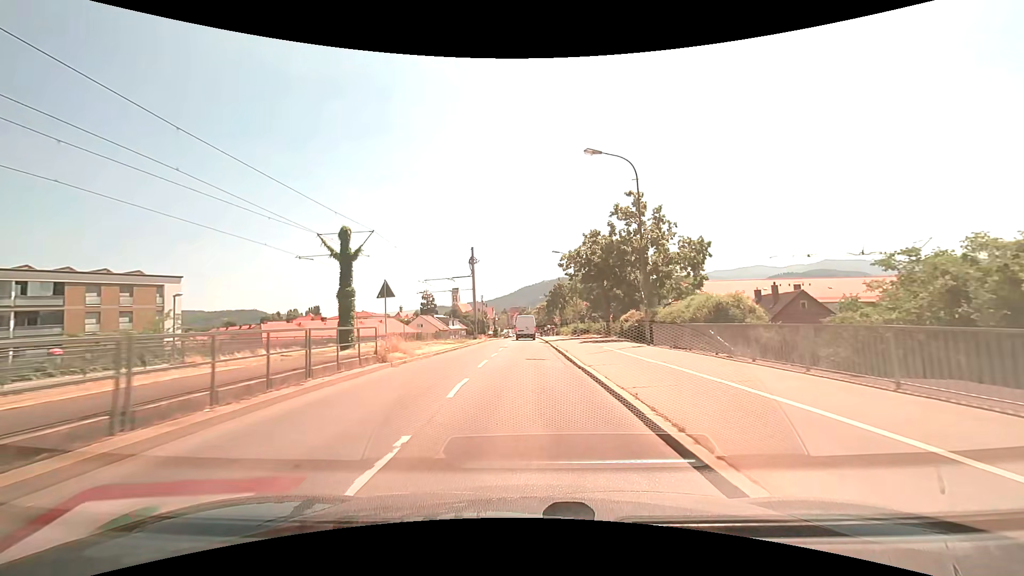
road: tertiary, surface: asphalt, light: Day
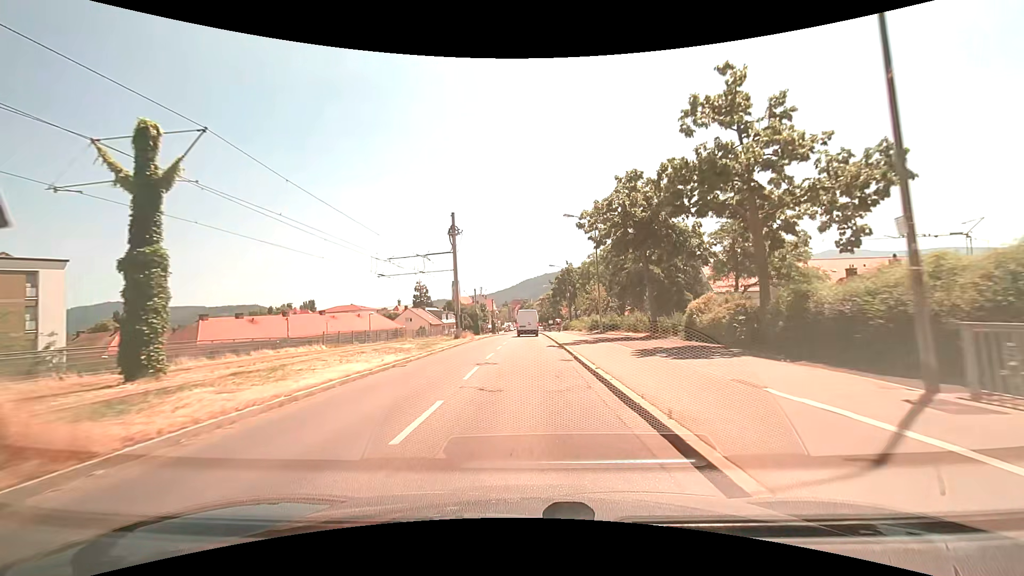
(0.0, +15.4) m; 0°
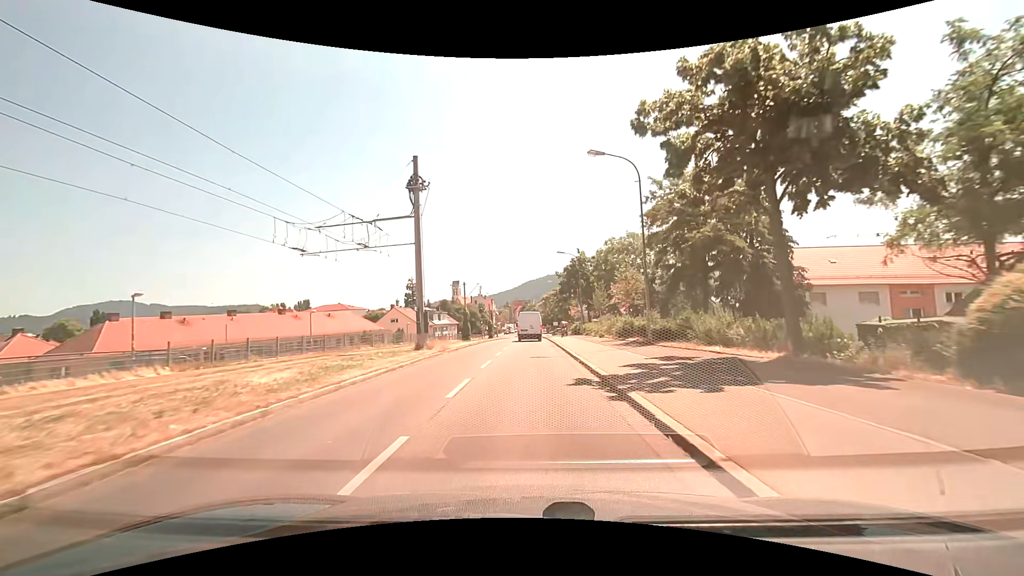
(-0.1, +14.6) m; 0°
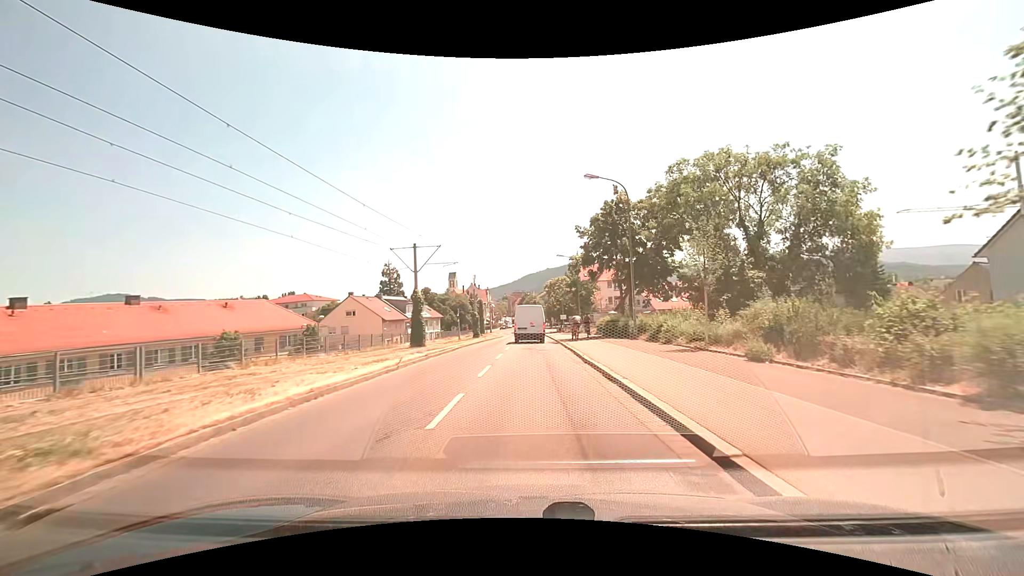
(-0.1, +26.5) m; 0°
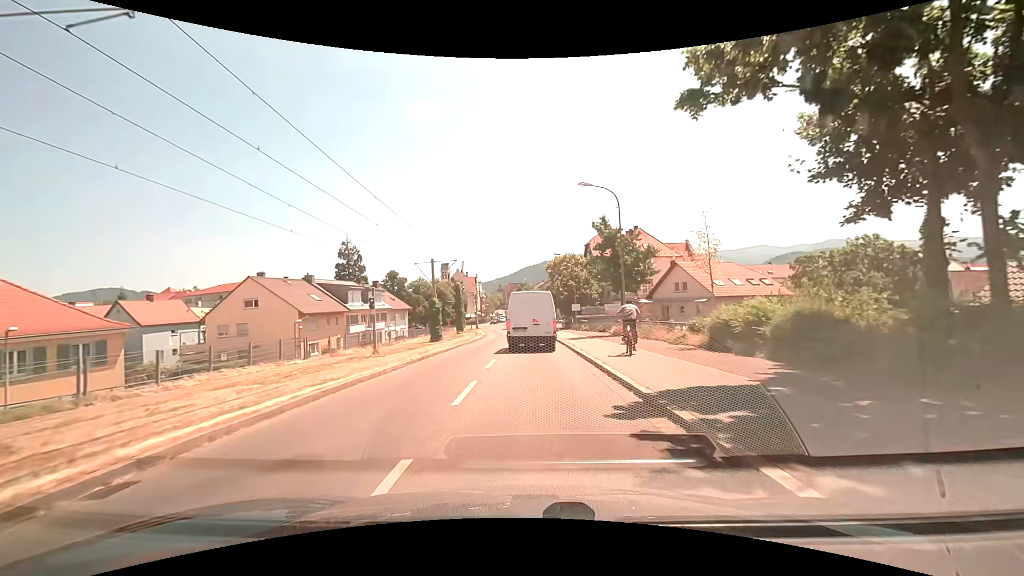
(0.0, +28.2) m; 0°
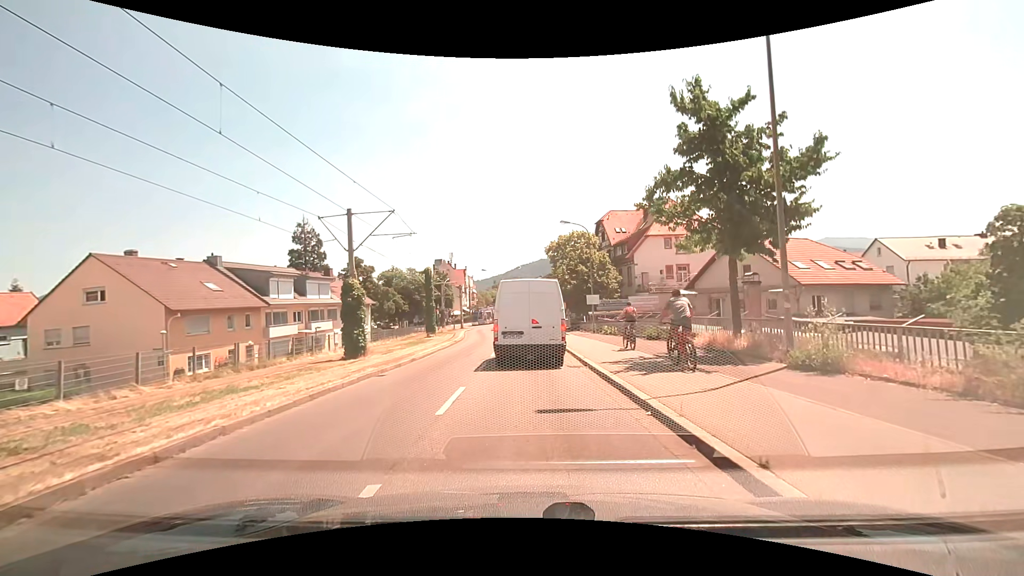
(+0.1, +18.3) m; 0°
